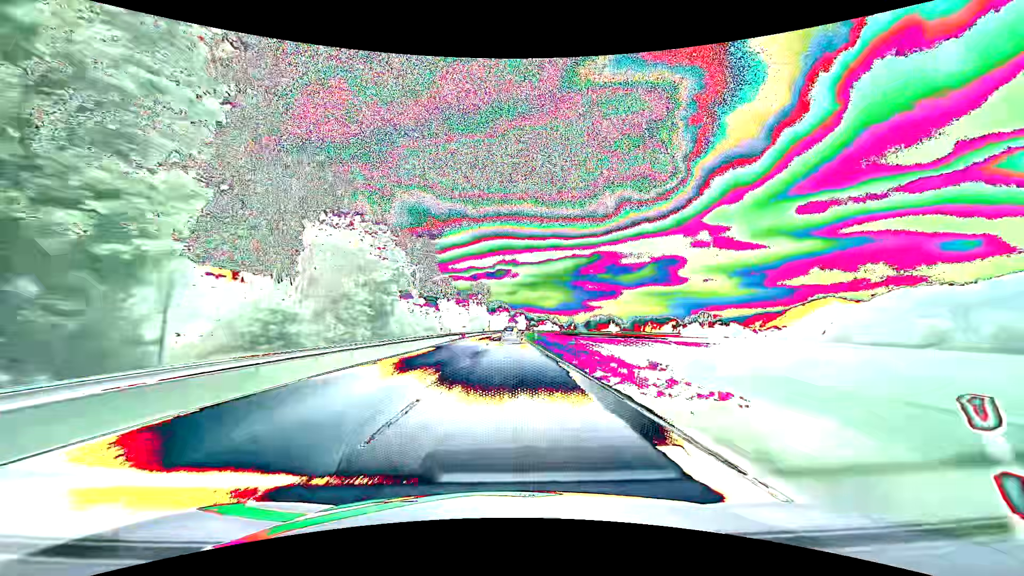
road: primary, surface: asphalt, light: Day
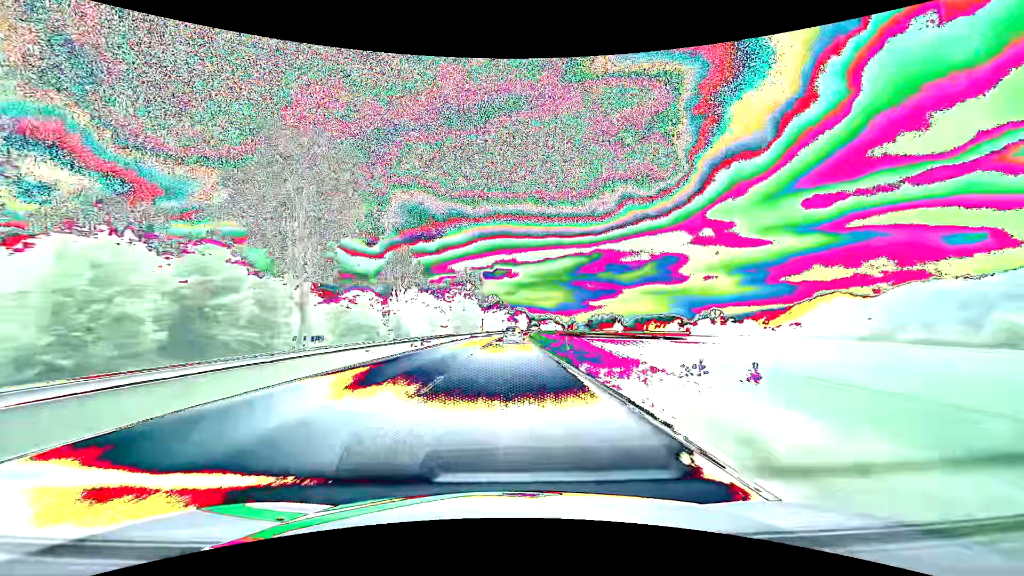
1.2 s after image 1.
(0.0, +31.6) m; 0°
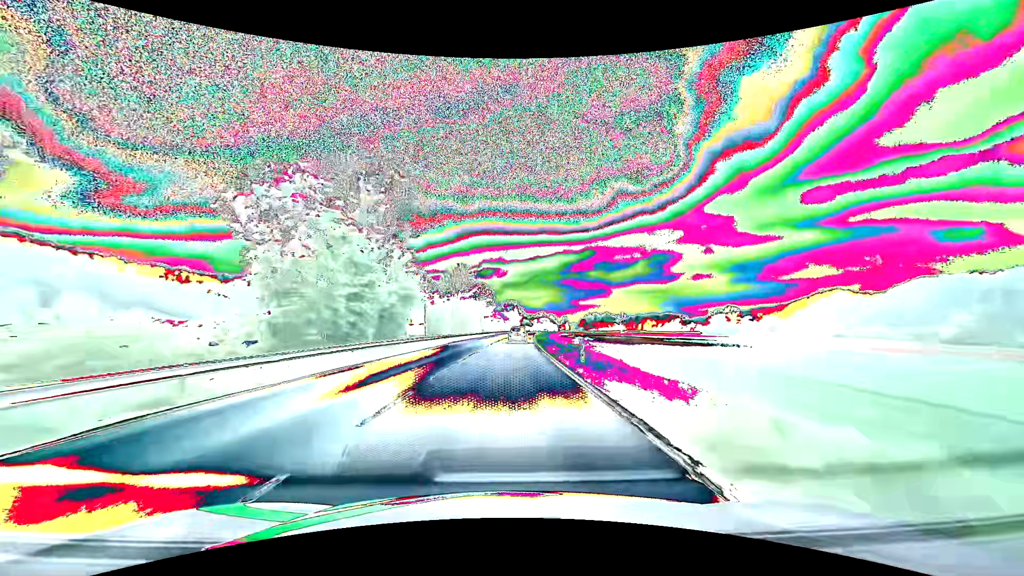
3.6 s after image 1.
(+0.6, +63.2) m; +1°
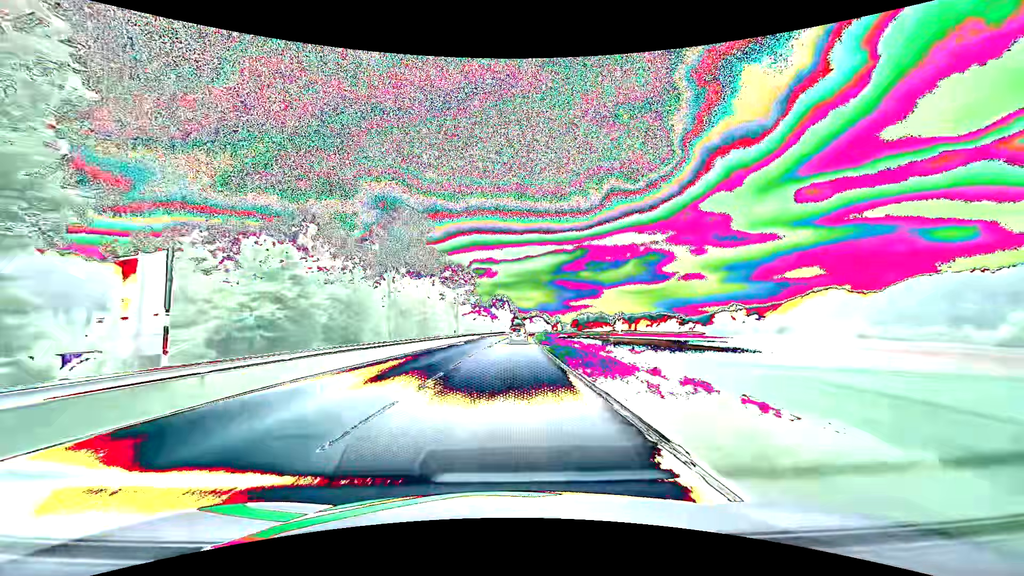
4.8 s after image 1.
(+0.3, +31.6) m; +1°
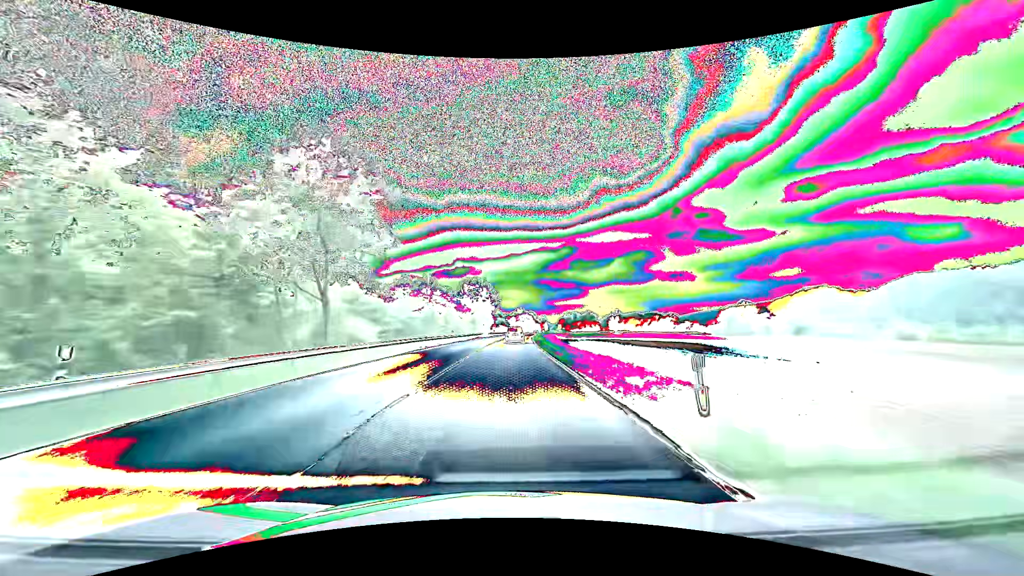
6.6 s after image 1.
(+0.7, +47.4) m; +2°
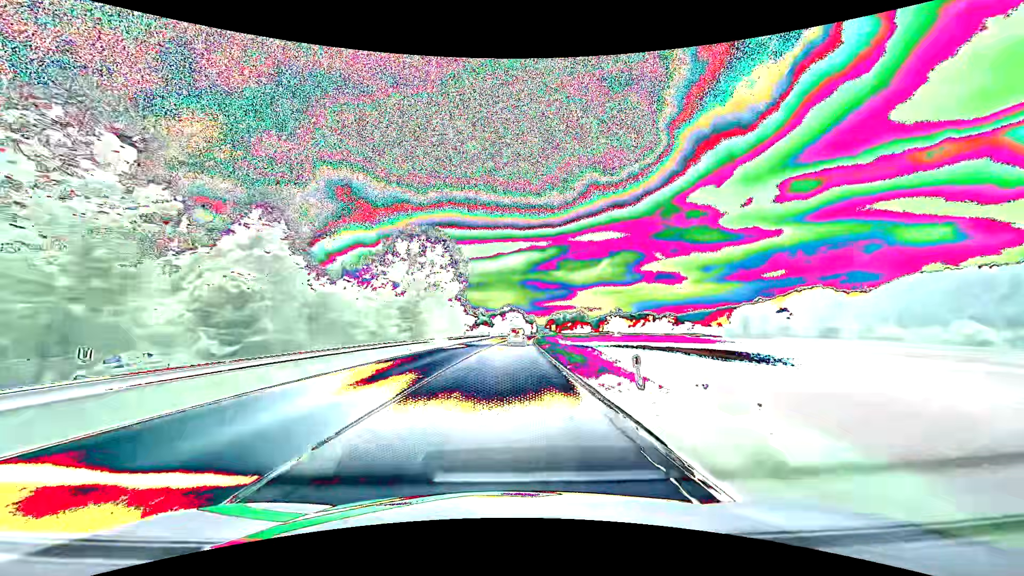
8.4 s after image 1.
(+0.7, +47.4) m; +2°
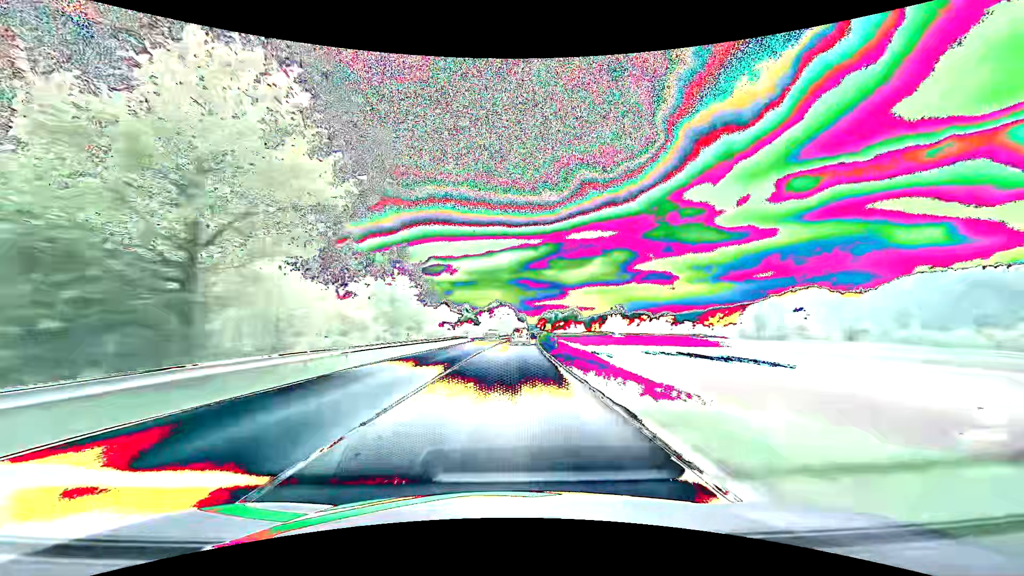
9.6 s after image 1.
(+0.3, +31.6) m; +1°
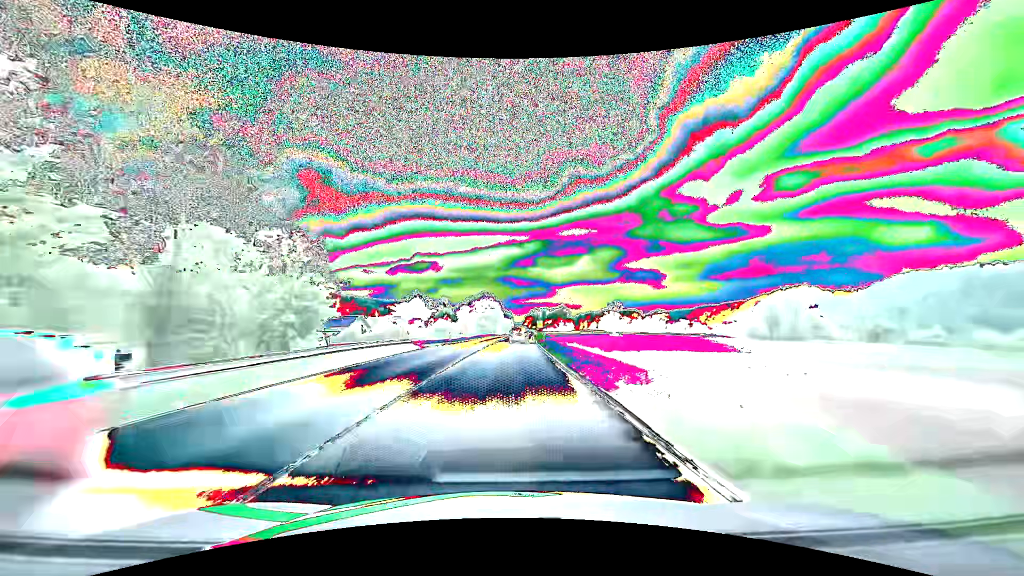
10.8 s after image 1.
(+0.5, +31.7) m; +2°
(0, +10) (0, +20) (0, +30) (+1, +40) (+1, +50) (+1, +60) (+2, +70) (+2, +80) (+2, +90) (+3, +100) m
